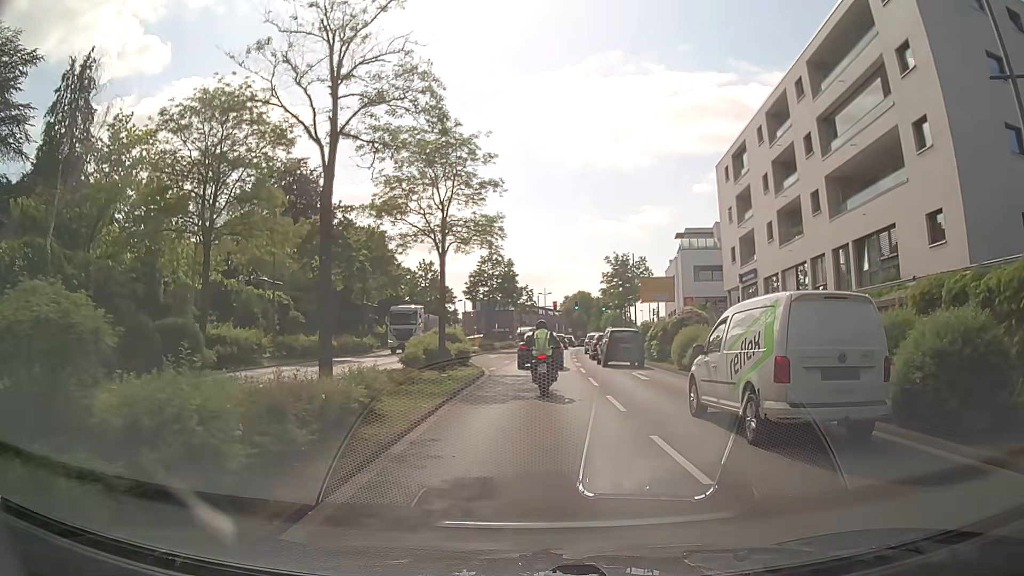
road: secondary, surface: asphalt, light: Day
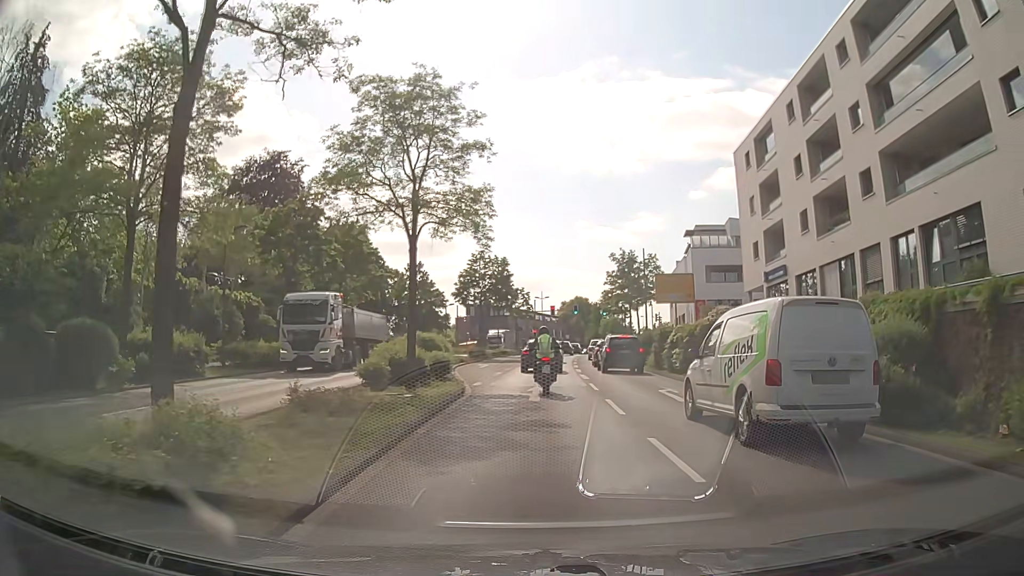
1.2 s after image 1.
(0.0, +5.9) m; -1°
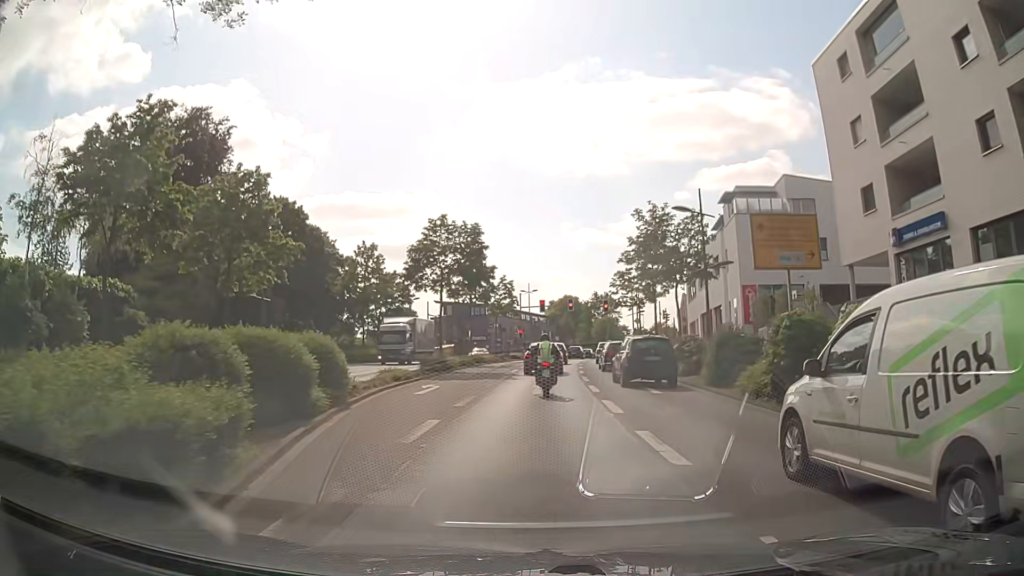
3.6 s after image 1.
(+0.5, +17.2) m; +2°
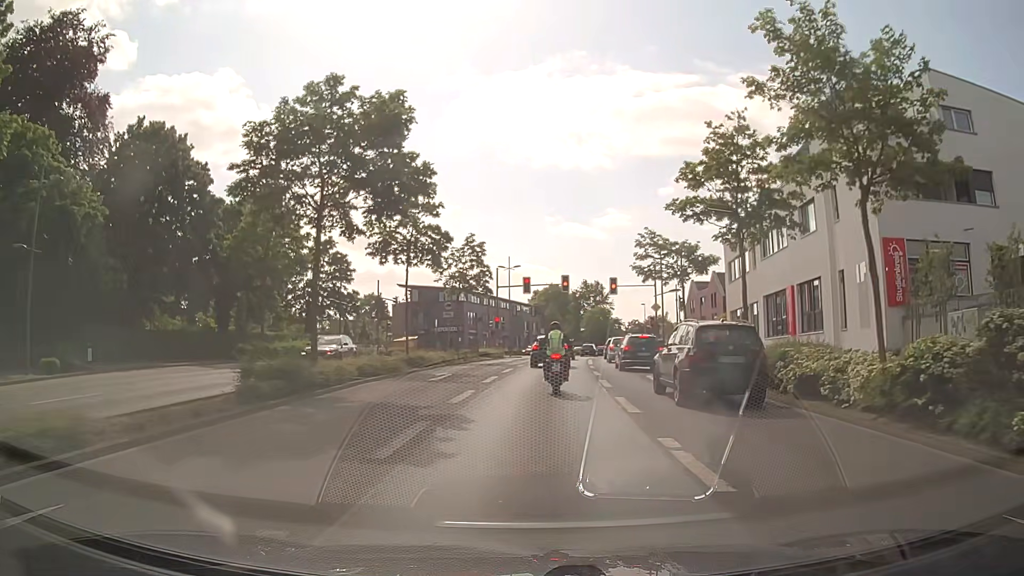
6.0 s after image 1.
(+0.1, +19.7) m; +1°
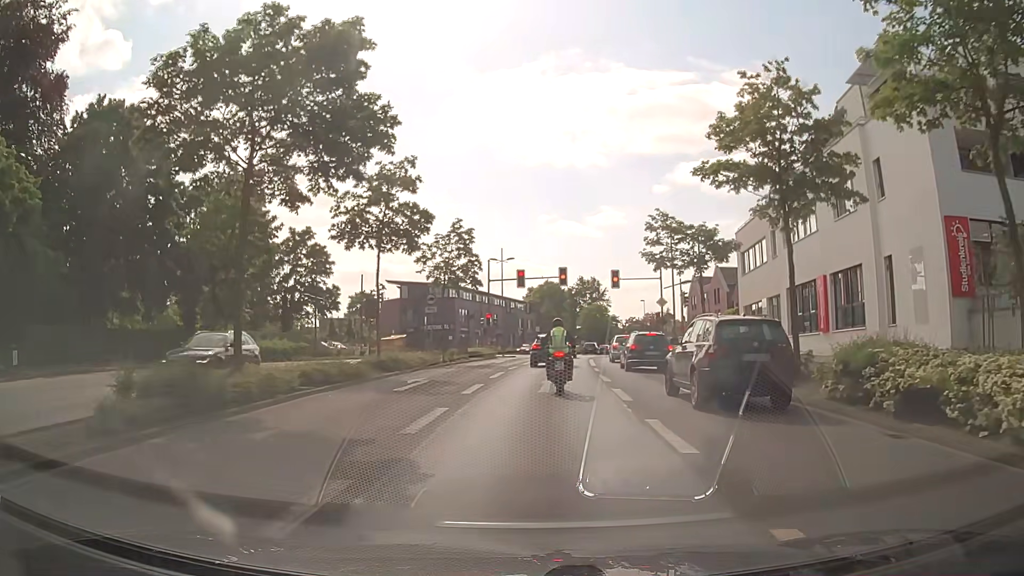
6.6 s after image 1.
(0.0, +4.5) m; 0°
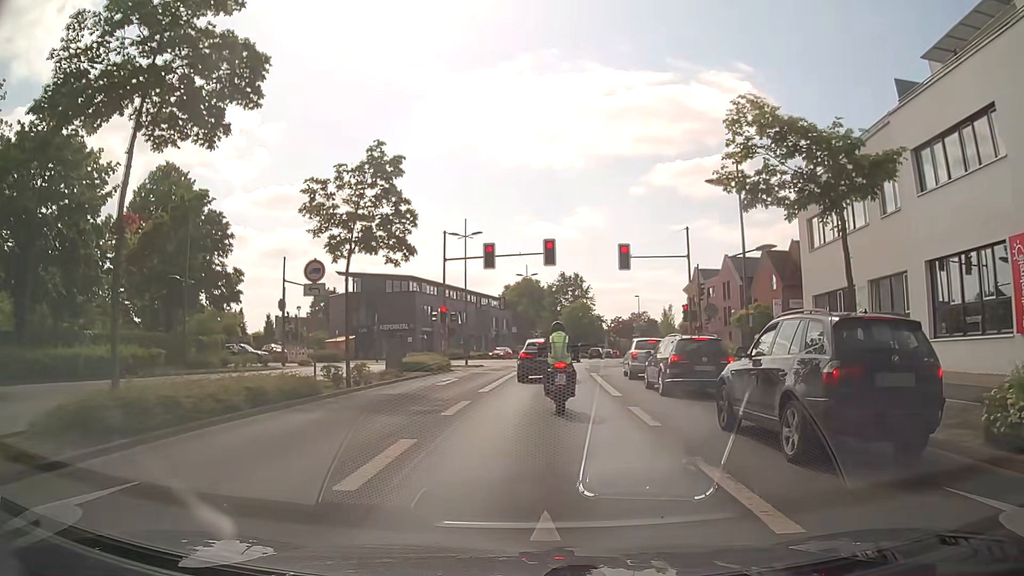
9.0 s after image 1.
(+0.2, +14.9) m; +1°
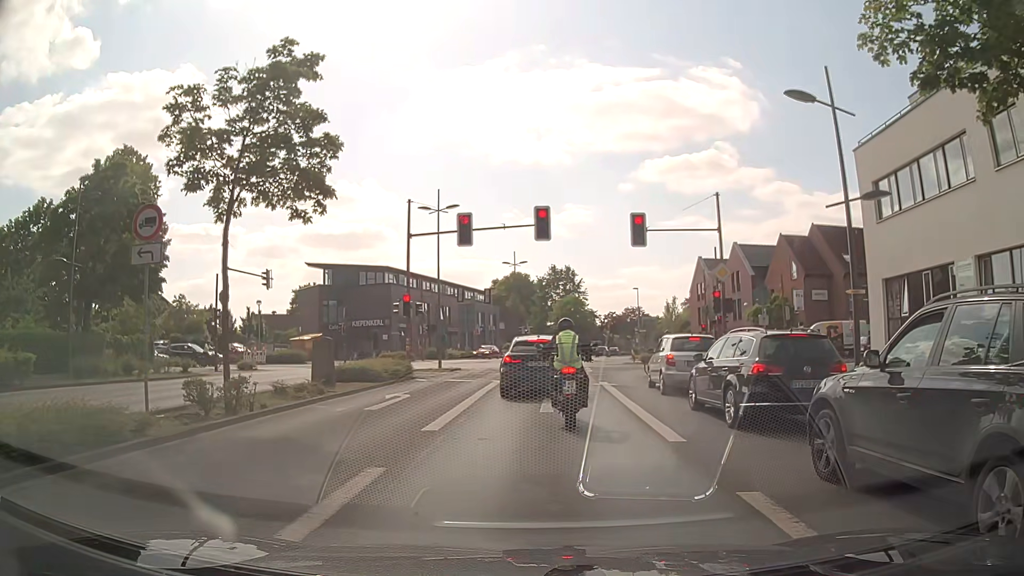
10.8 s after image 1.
(+0.2, +7.7) m; +2°
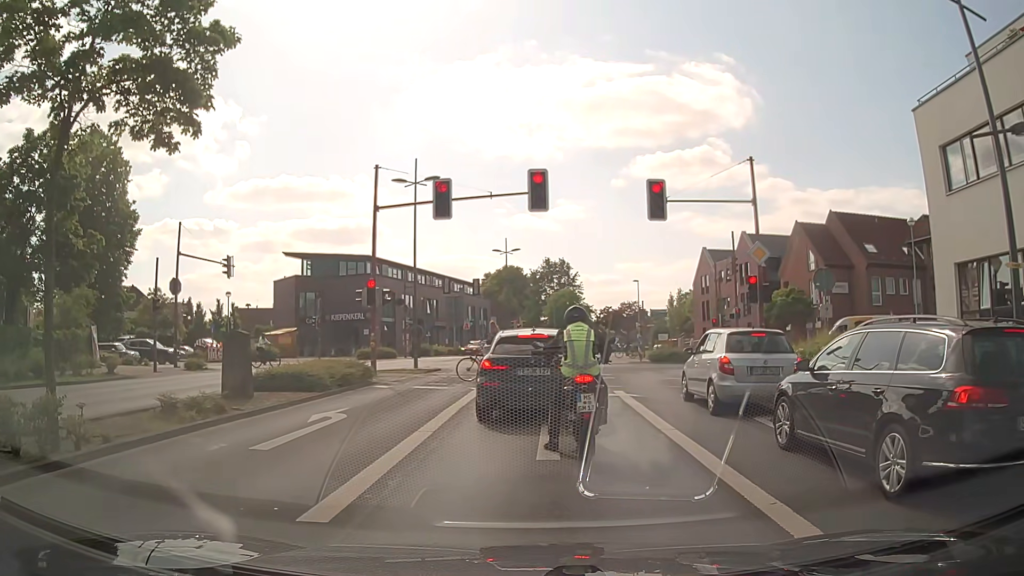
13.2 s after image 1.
(0.0, +5.0) m; 0°
(0, +10) (+1, +20) (+1, +30) (+2, +40) (+3, +50) (+4, +60) (+6, +70) (+7, +80) (+9, +89) (+11, +99) m
